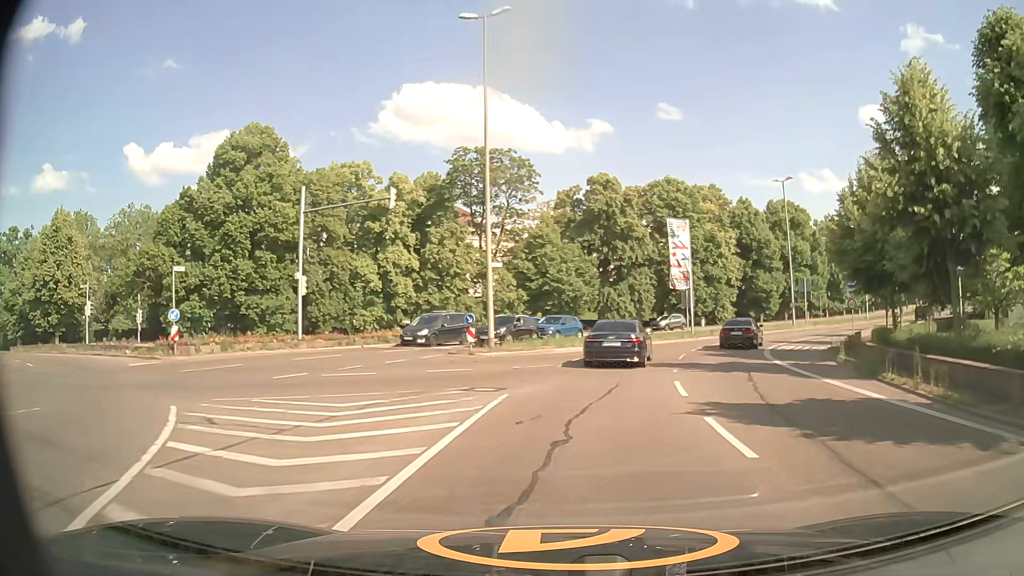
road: primary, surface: asphalt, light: Day
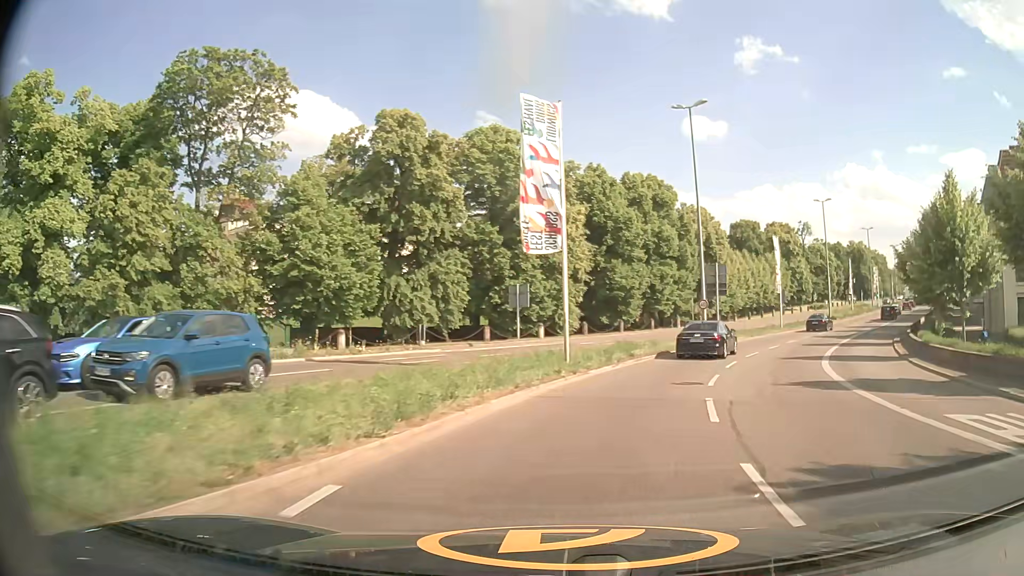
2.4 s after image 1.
(+3.2, +27.1) m; +16°
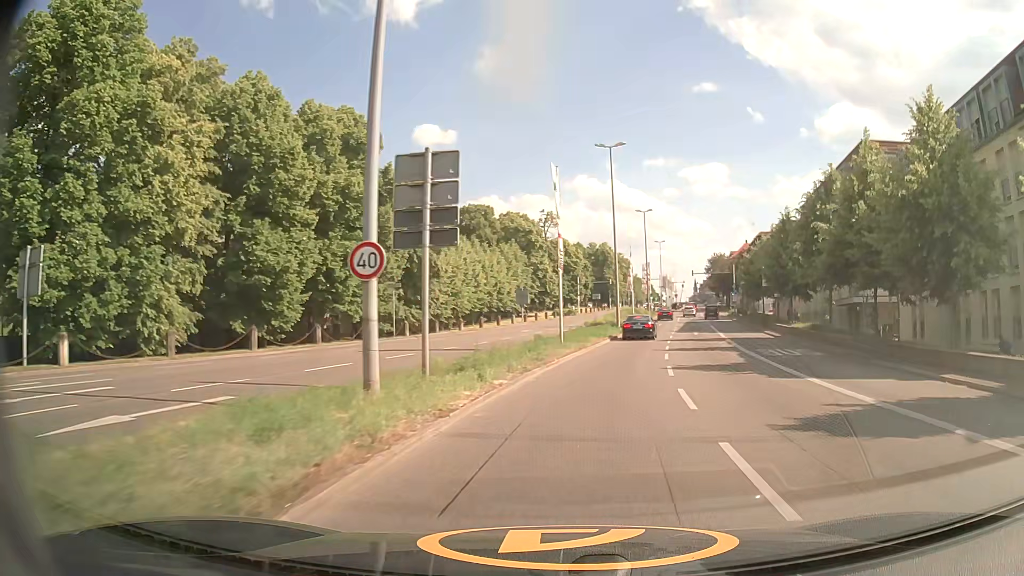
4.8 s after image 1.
(+6.9, +29.1) m; +24°
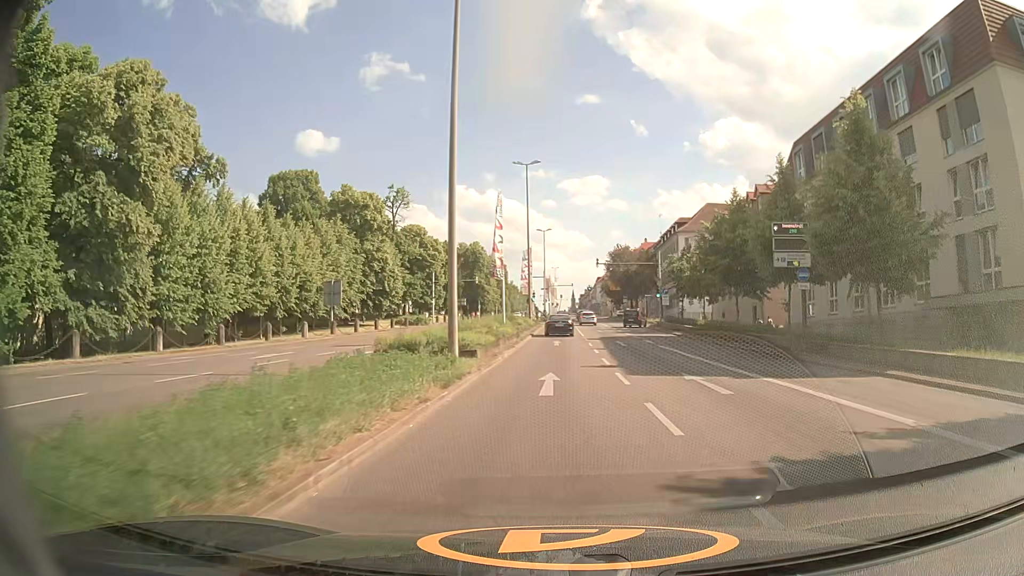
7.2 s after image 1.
(+4.0, +32.9) m; +11°
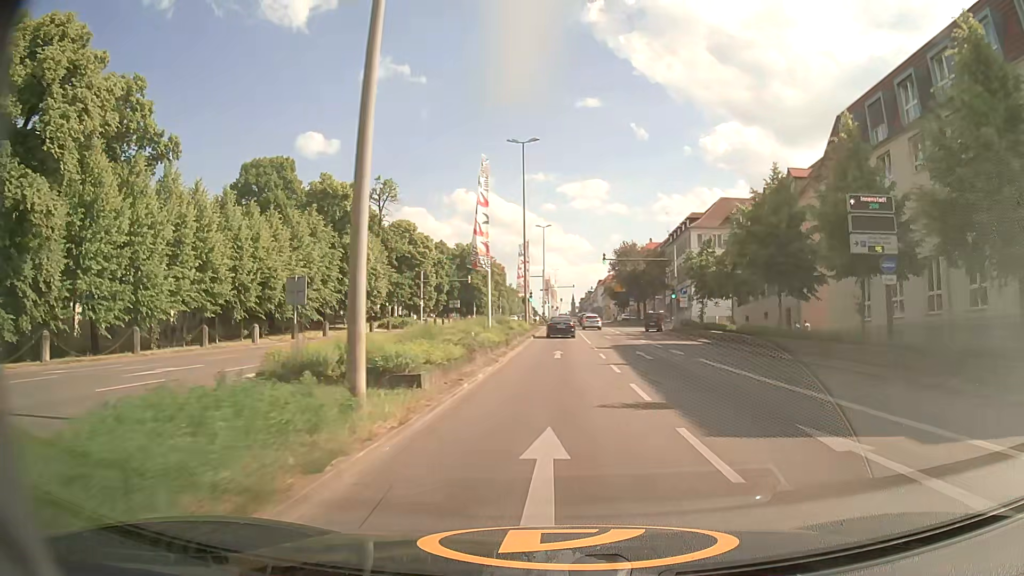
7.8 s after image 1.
(0.0, +8.4) m; 0°
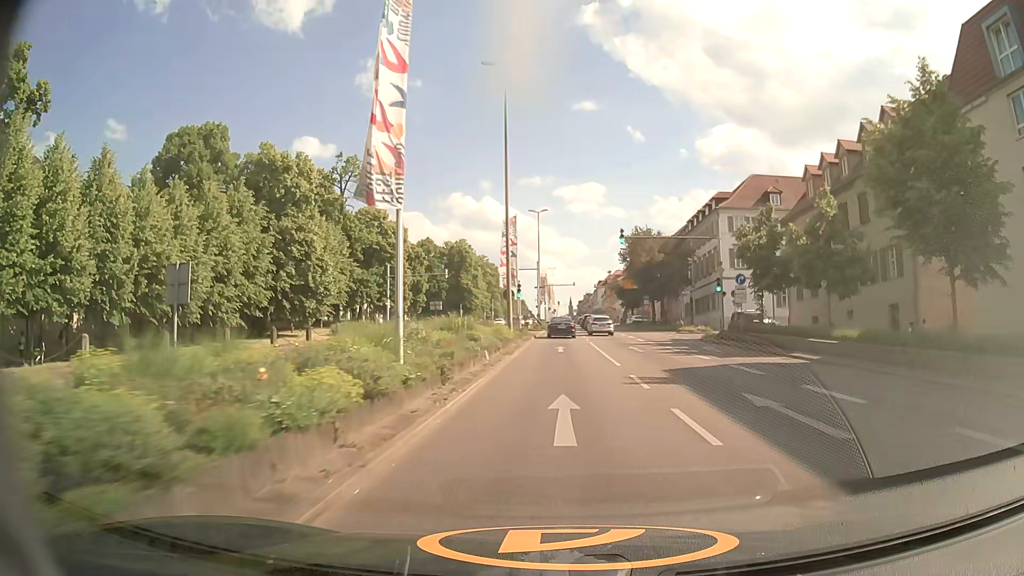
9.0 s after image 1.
(0.0, +16.4) m; 0°
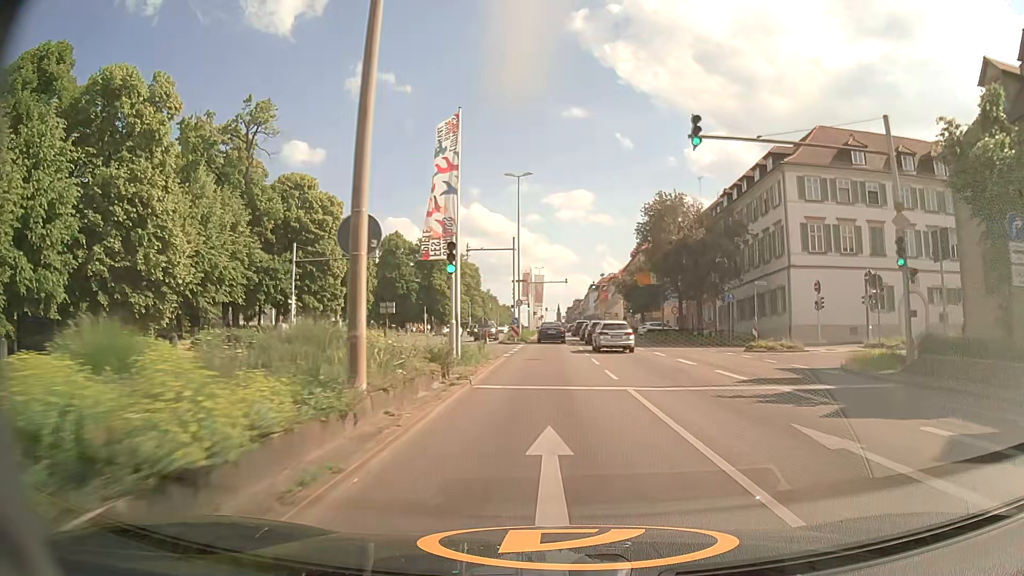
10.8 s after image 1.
(+0.2, +23.4) m; +1°
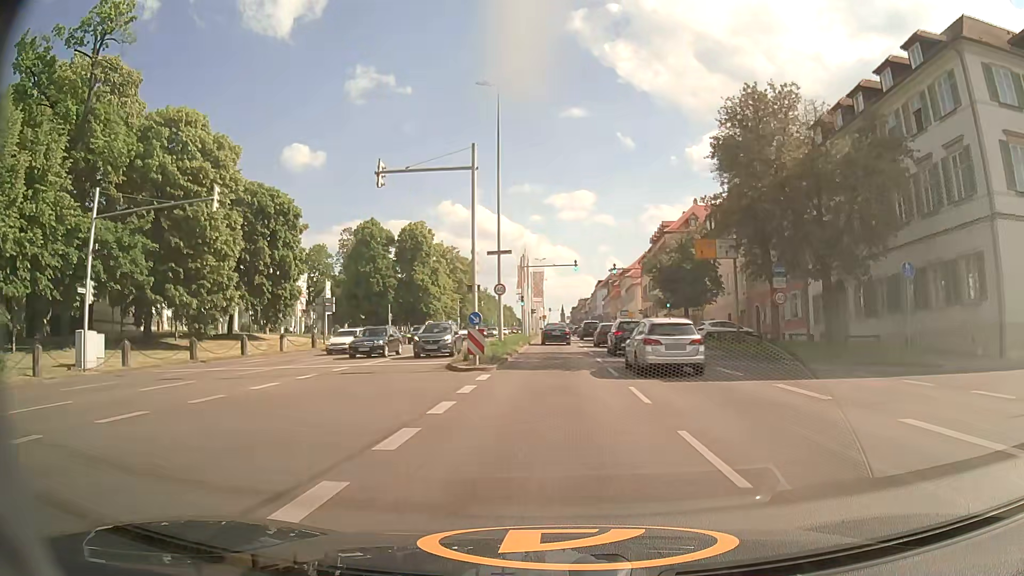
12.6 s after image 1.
(0.0, +23.4) m; 0°
(0, +10) (0, +20) (0, +30) (0, +40) (0, +50) (0, +60) (0, +70) (0, +80) (0, +90) (0, +100) m
